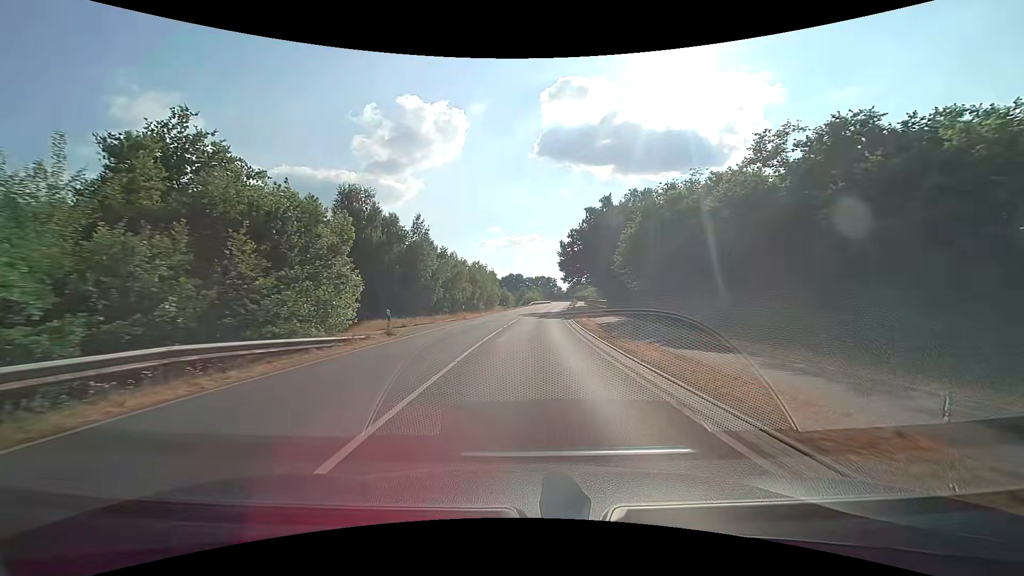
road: secondary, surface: asphalt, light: Day
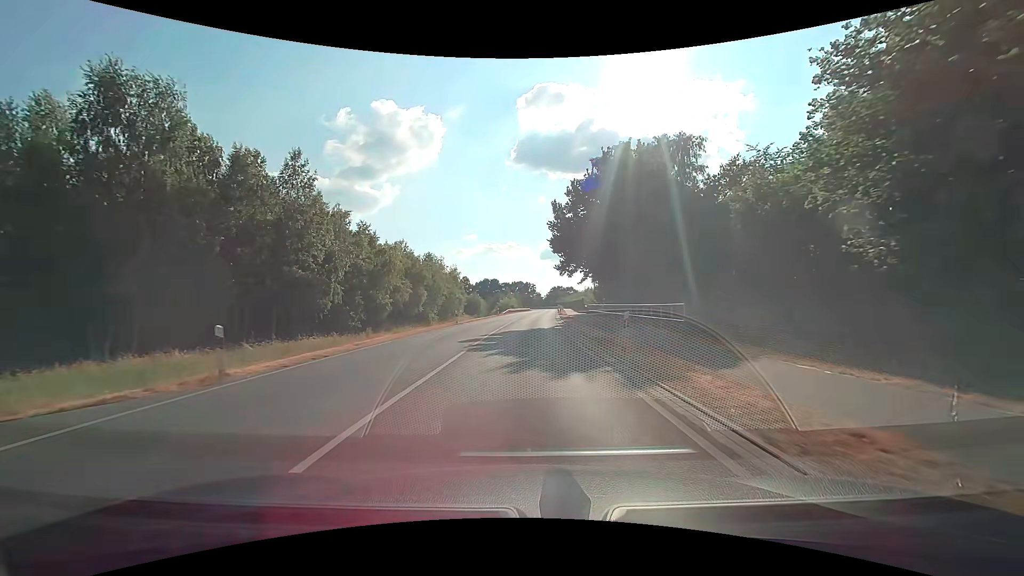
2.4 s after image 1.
(+0.7, +30.2) m; +3°
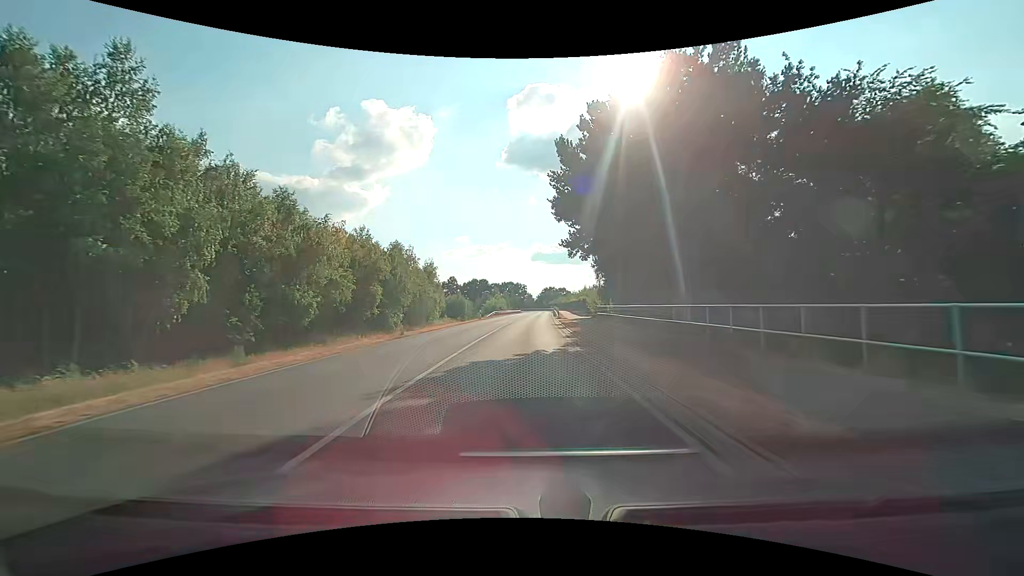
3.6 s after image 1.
(+0.2, +15.0) m; +1°
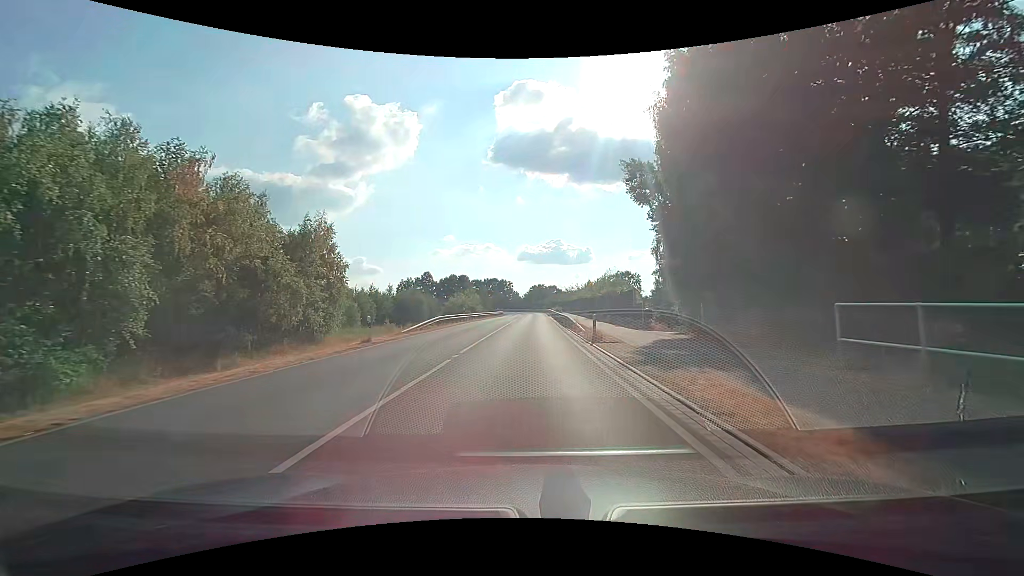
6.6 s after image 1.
(+0.4, +37.7) m; +1°
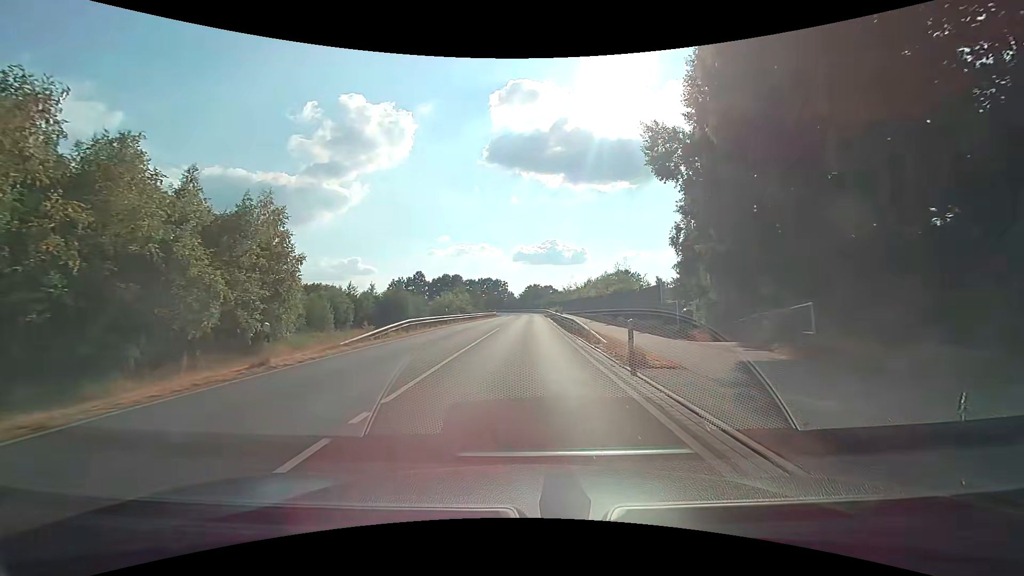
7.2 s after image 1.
(+0.1, +7.6) m; 0°
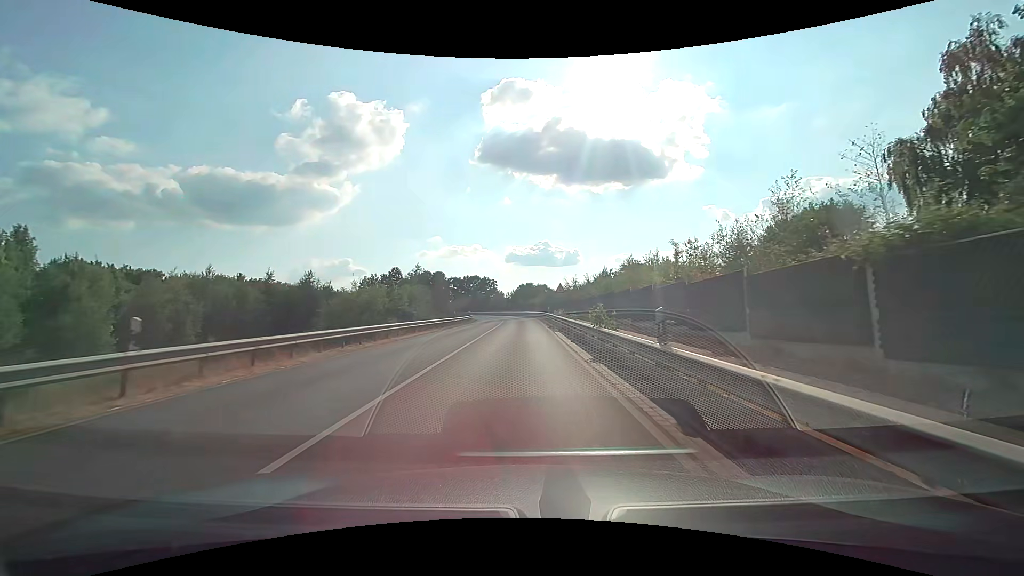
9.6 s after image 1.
(+0.6, +30.4) m; +1°
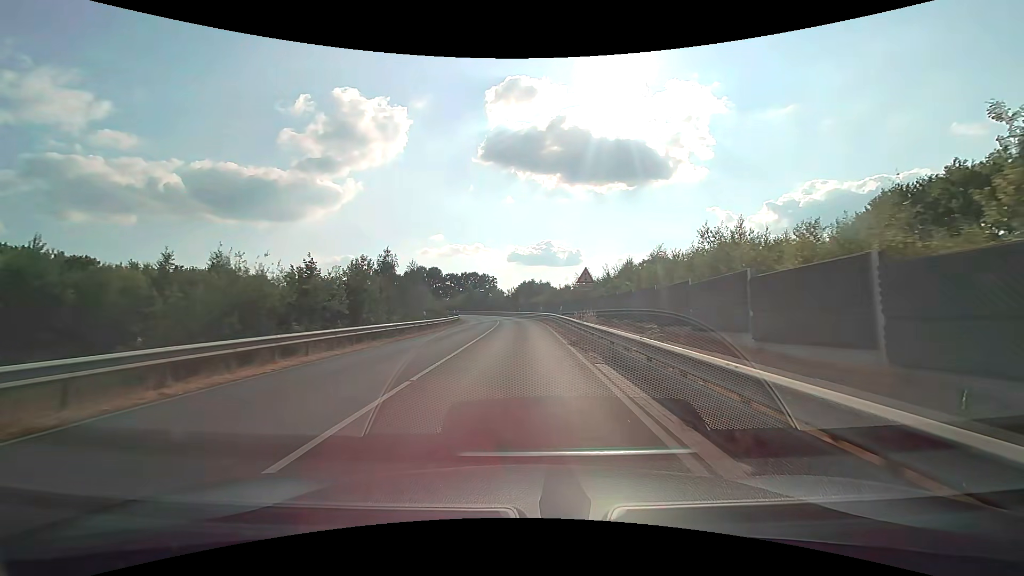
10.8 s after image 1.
(0.0, +15.2) m; 0°
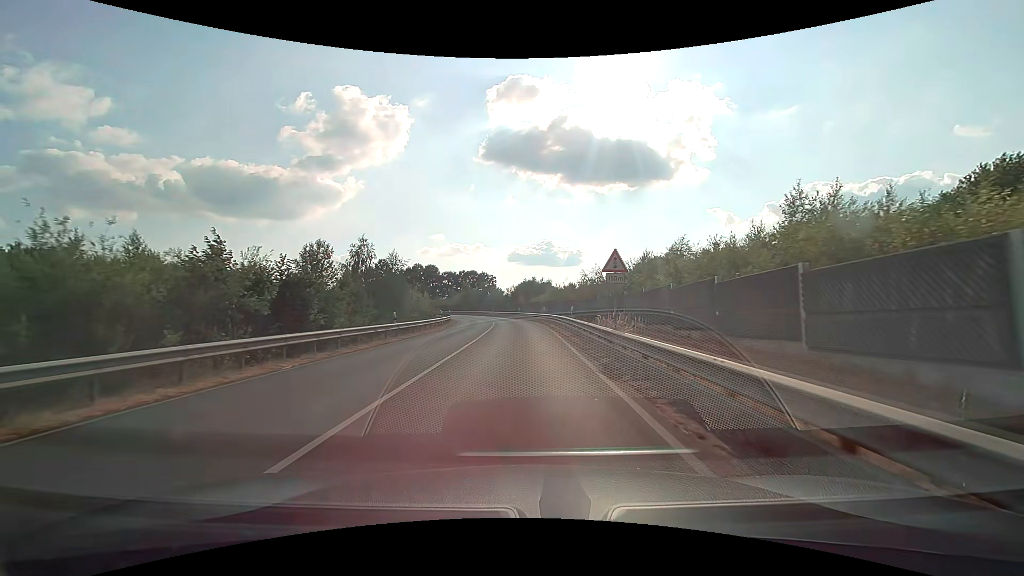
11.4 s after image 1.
(0.0, +7.6) m; 0°
(0, +10) (0, +20) (0, +30) (0, +40) (-1, +50) (-2, +60) (-4, +70) (-6, +80) (-9, +89) (-12, +99) m
